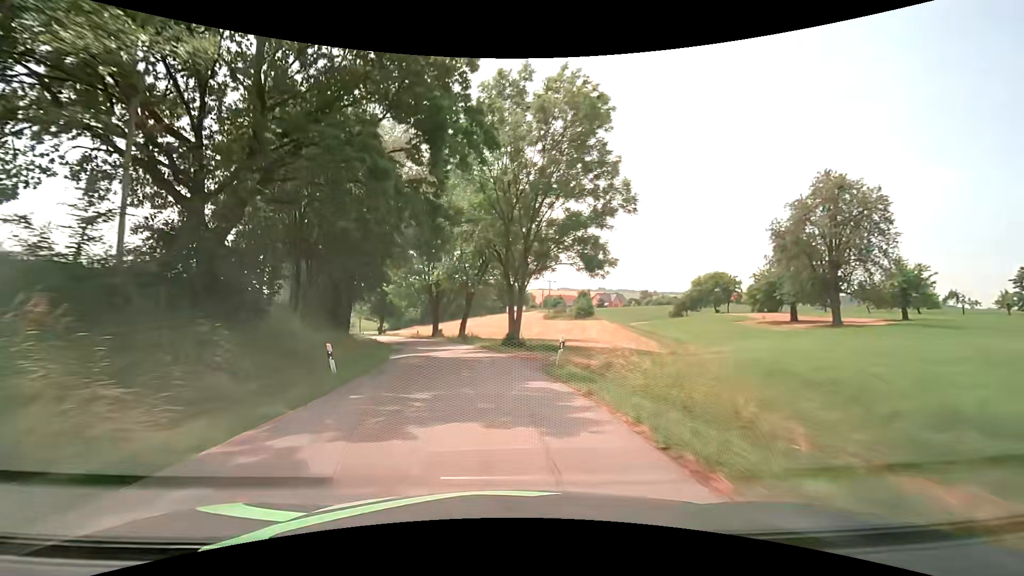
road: tertiary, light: Day
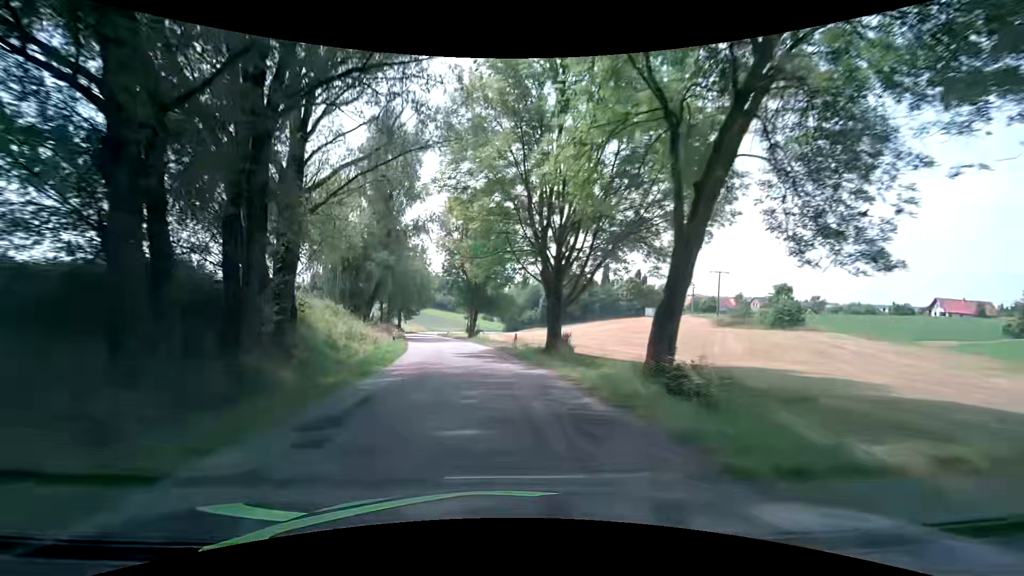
(-4.7, +36.1) m; -13°
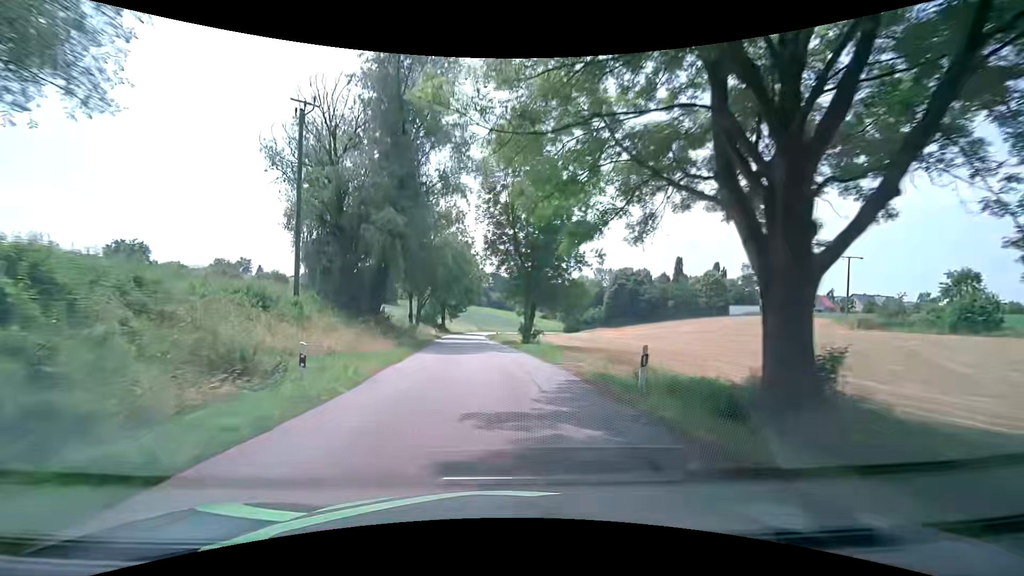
(-1.3, +18.2) m; -7°
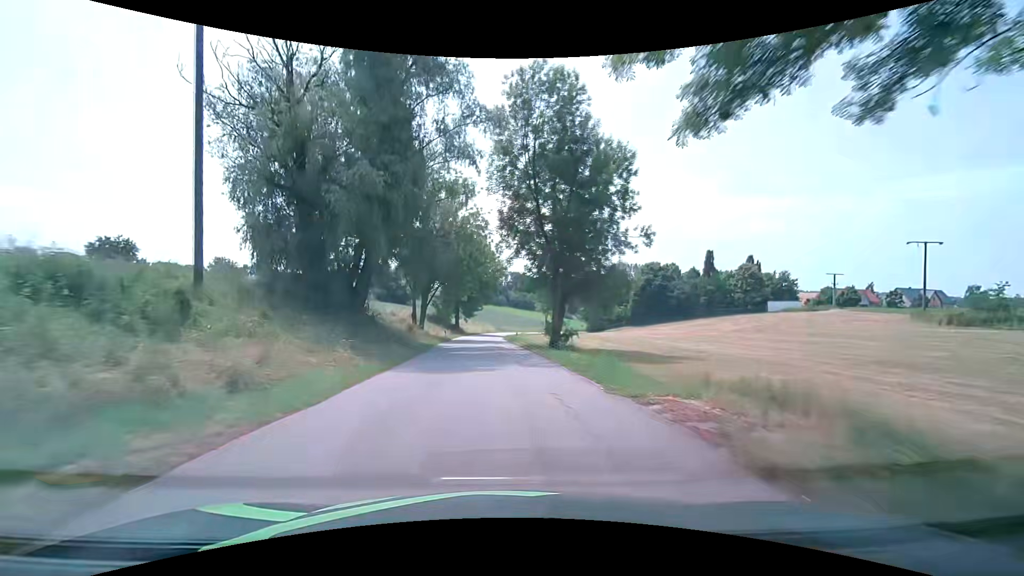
(-0.2, +9.1) m; -3°
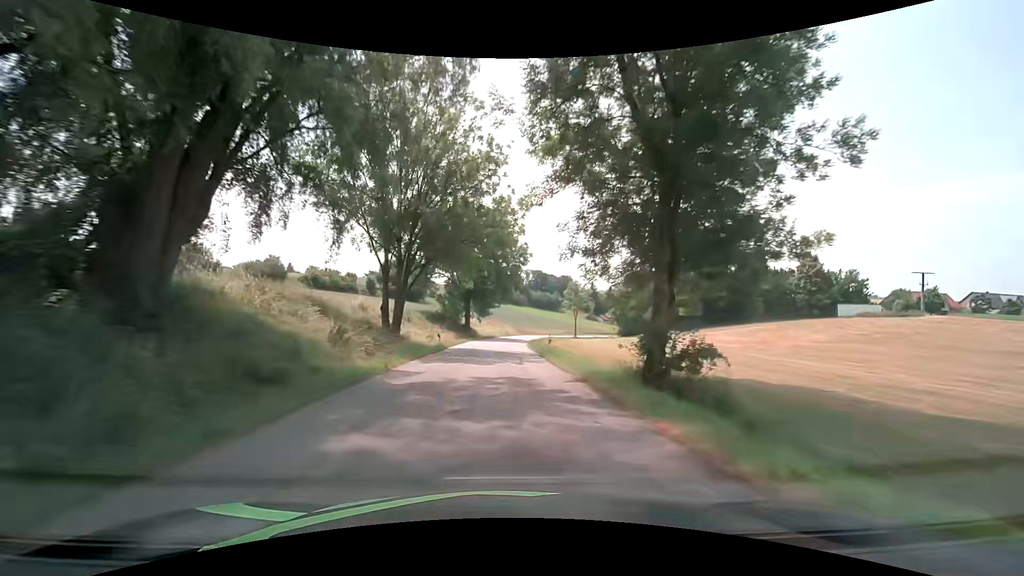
(-0.5, +18.3) m; -3°
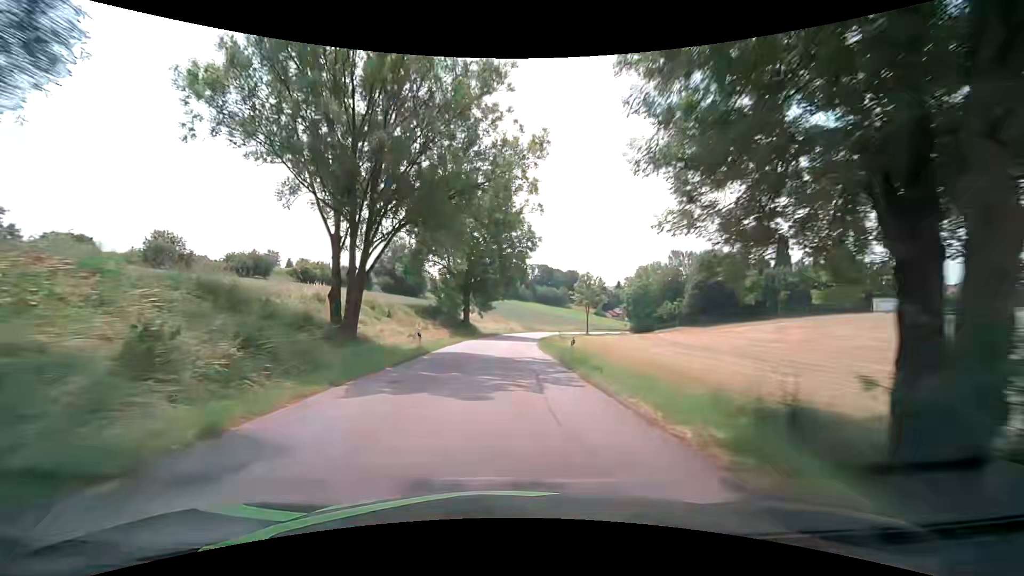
(0.0, +9.2) m; 0°
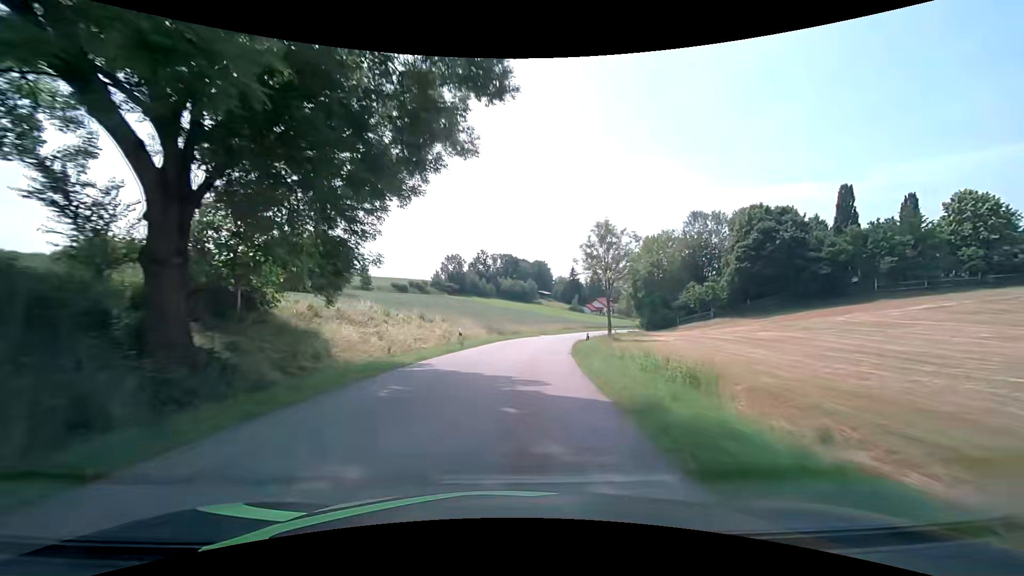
(+0.6, +45.9) m; +4°
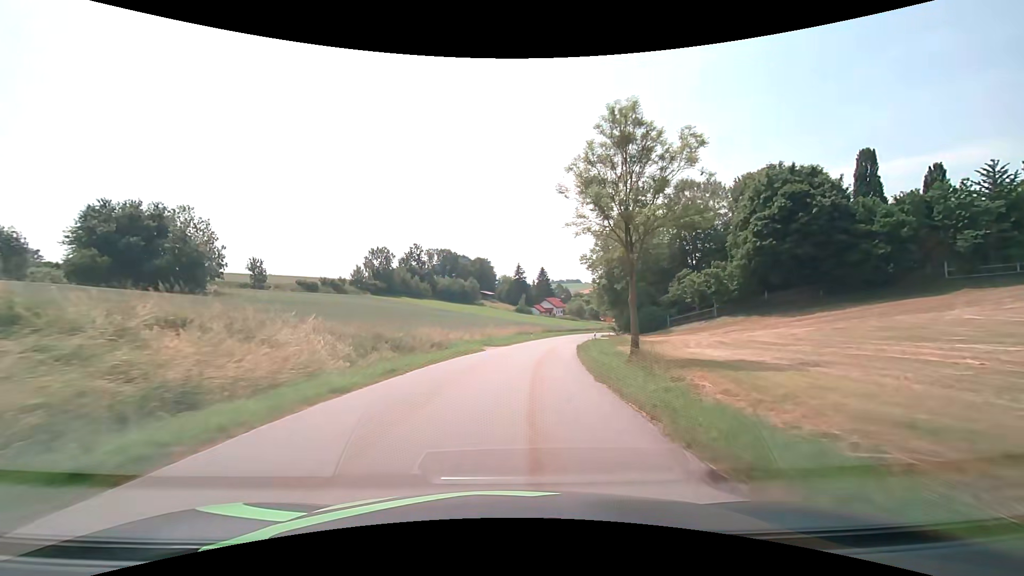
(+1.4, +27.4) m; +7°
(0, +10) (+1, +20) (+2, +30) (+3, +40) (+5, +50) (+7, +59) (+10, +69) (+13, +79) (+16, +88) (+20, +97) m
